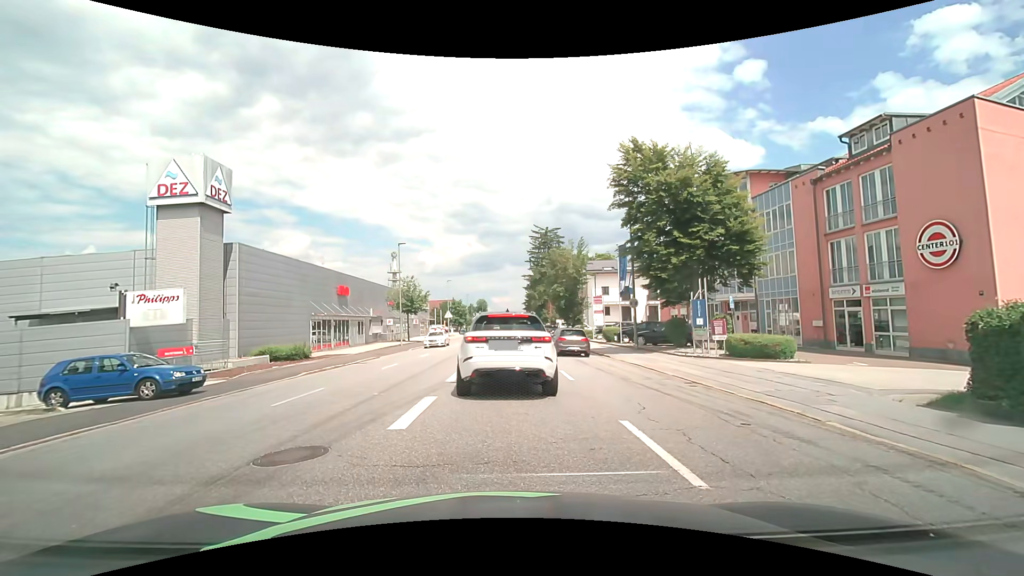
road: tertiary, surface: asphalt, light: Day
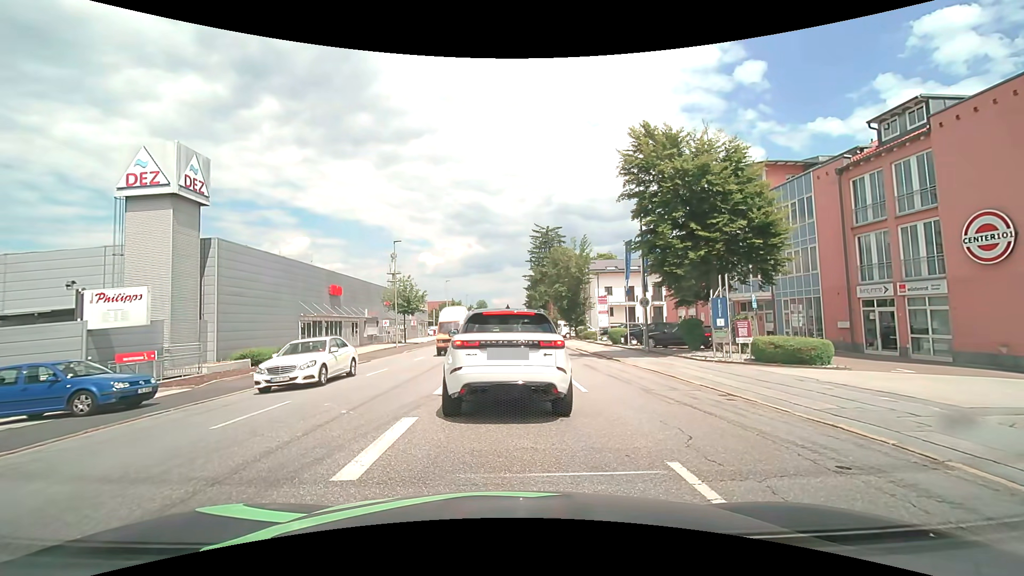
(0.0, +2.1) m; 0°
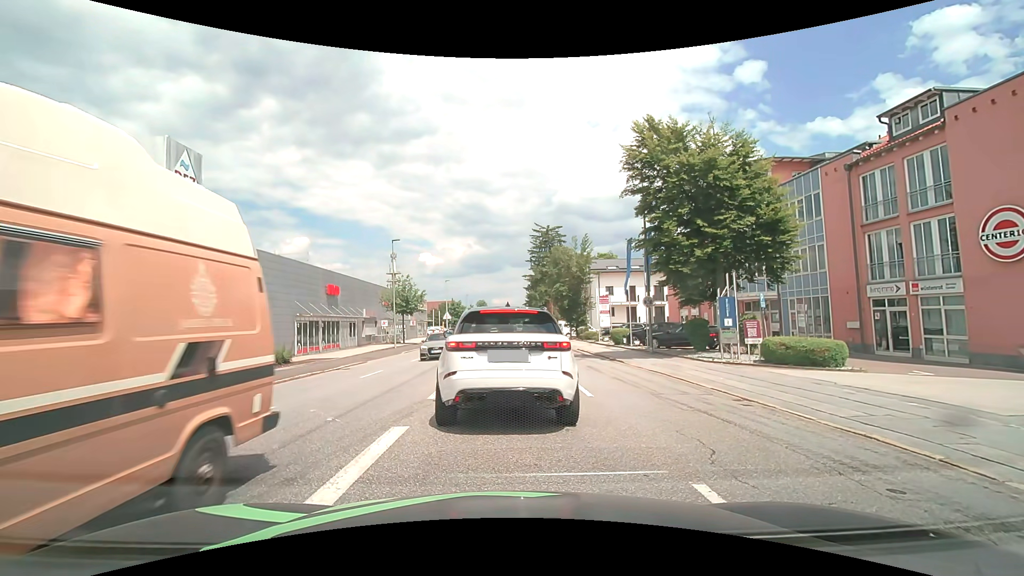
(0.0, +0.7) m; 0°
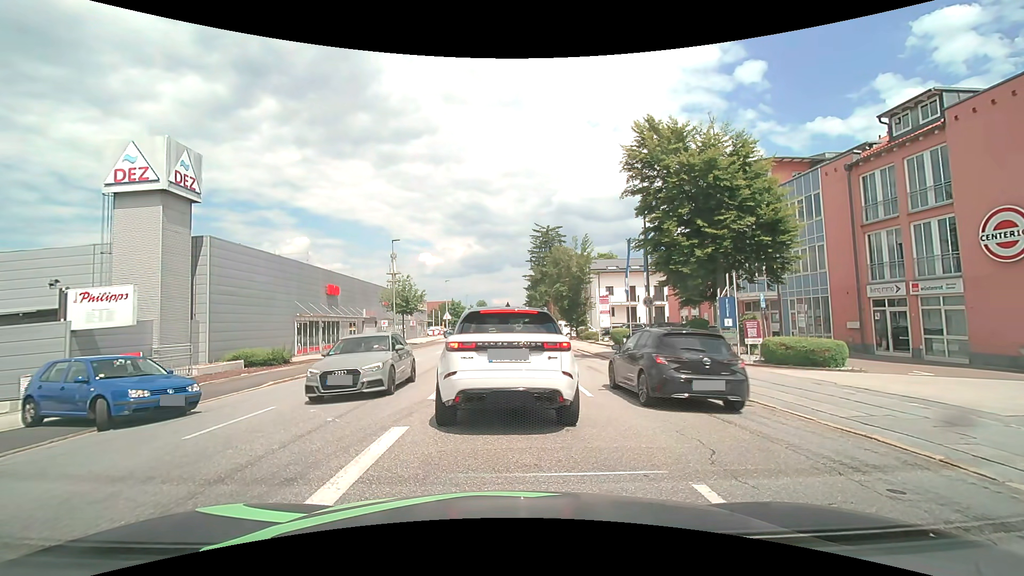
(0.0, 0.0) m; 0°
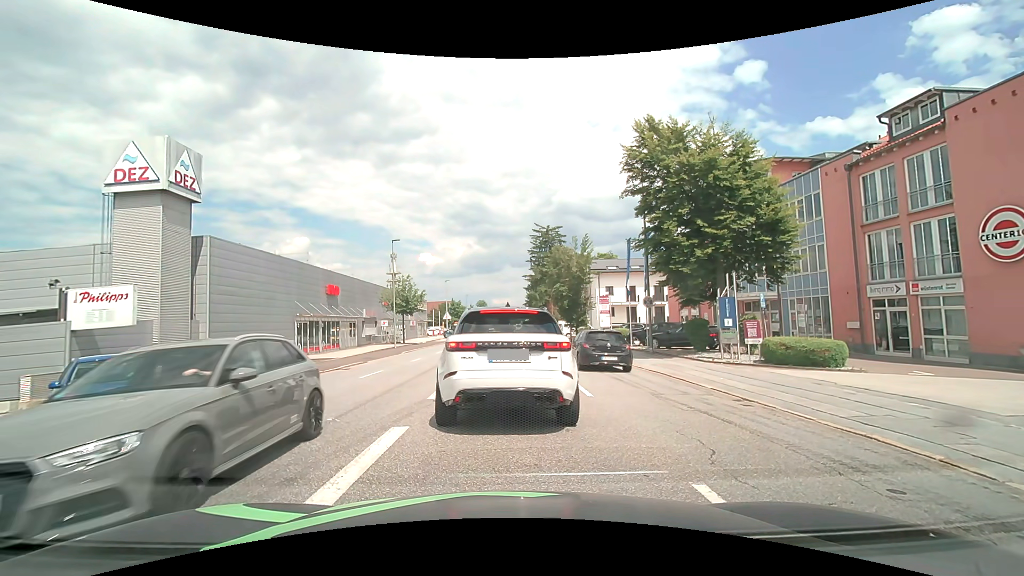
(0.0, 0.0) m; 0°
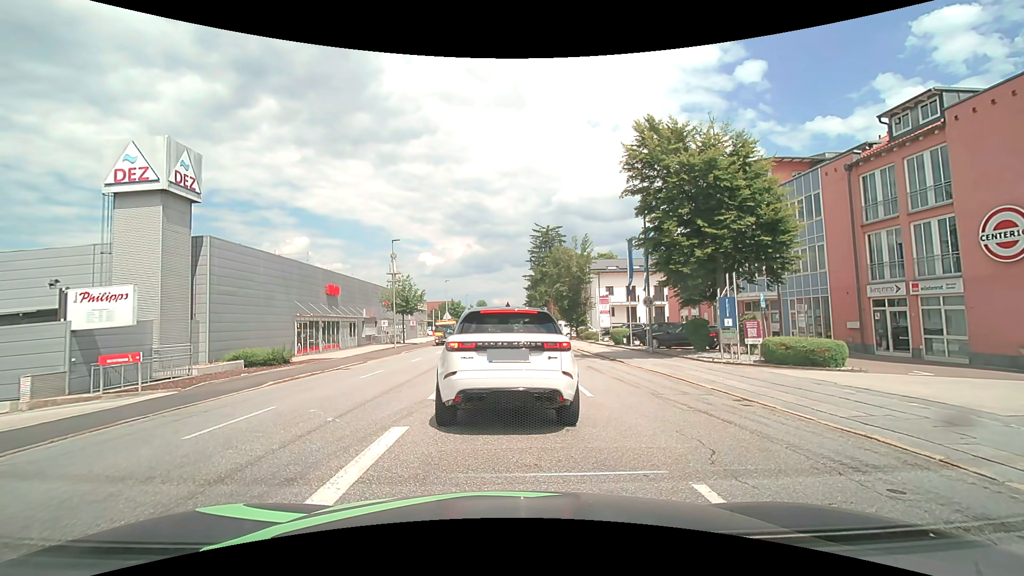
(0.0, 0.0) m; 0°
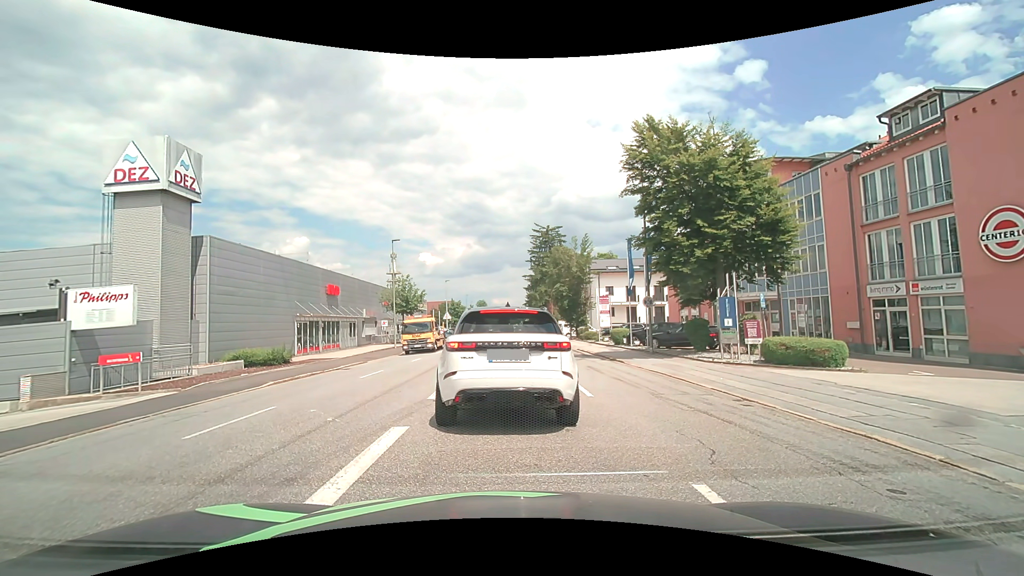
(0.0, 0.0) m; 0°
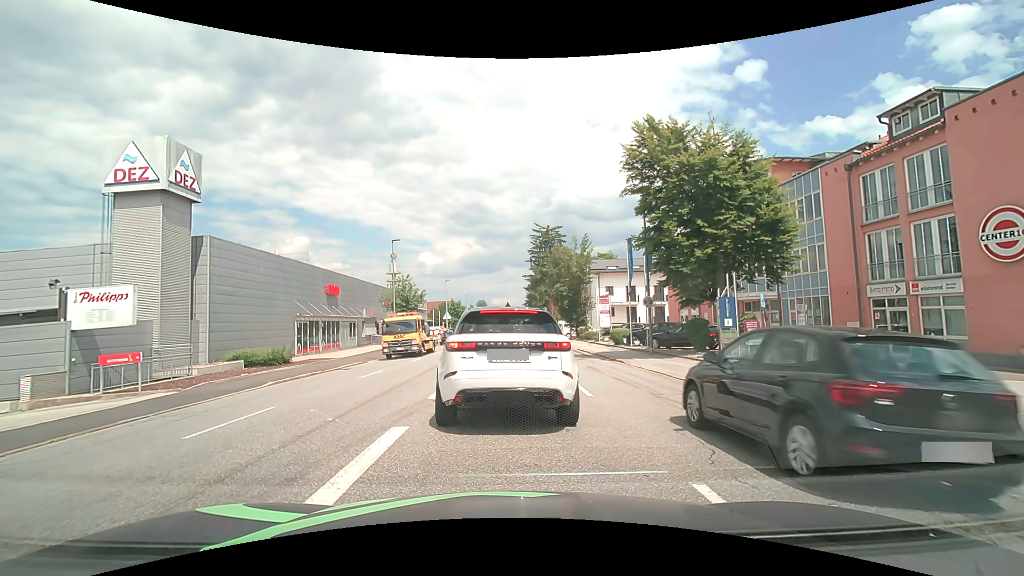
(0.0, 0.0) m; 0°
